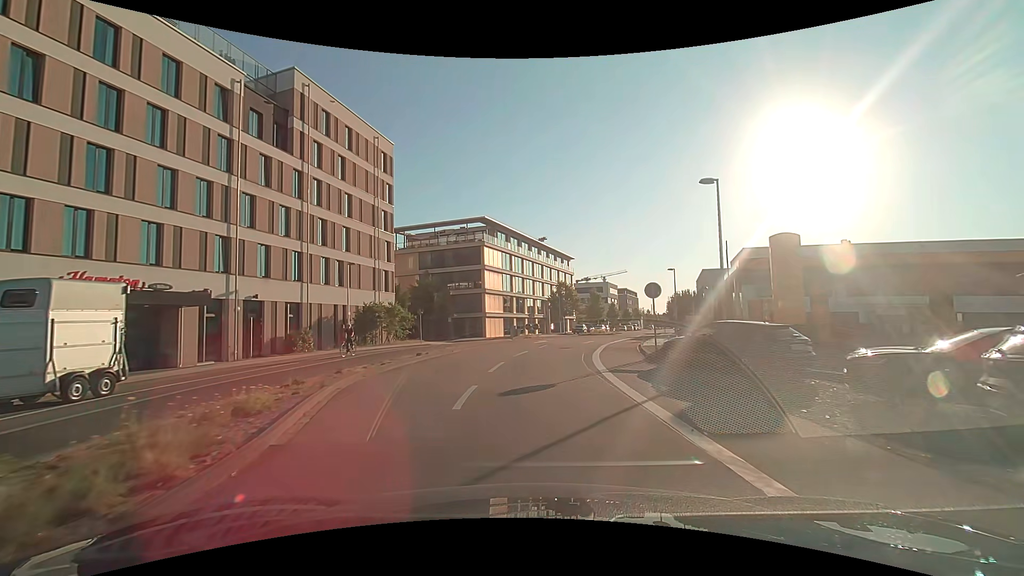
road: residential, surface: asphalt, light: Day
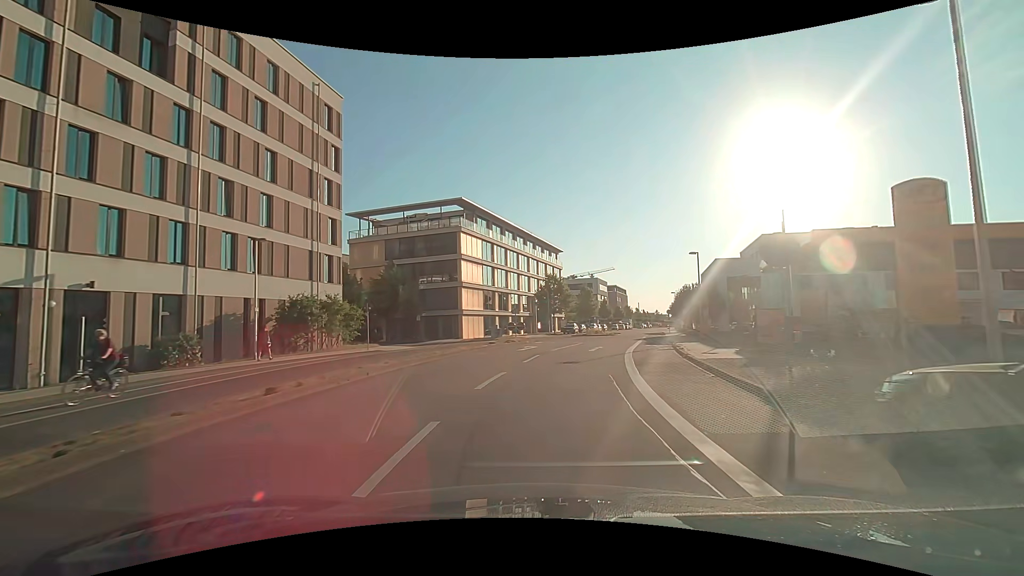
(+0.2, +10.3) m; +2°
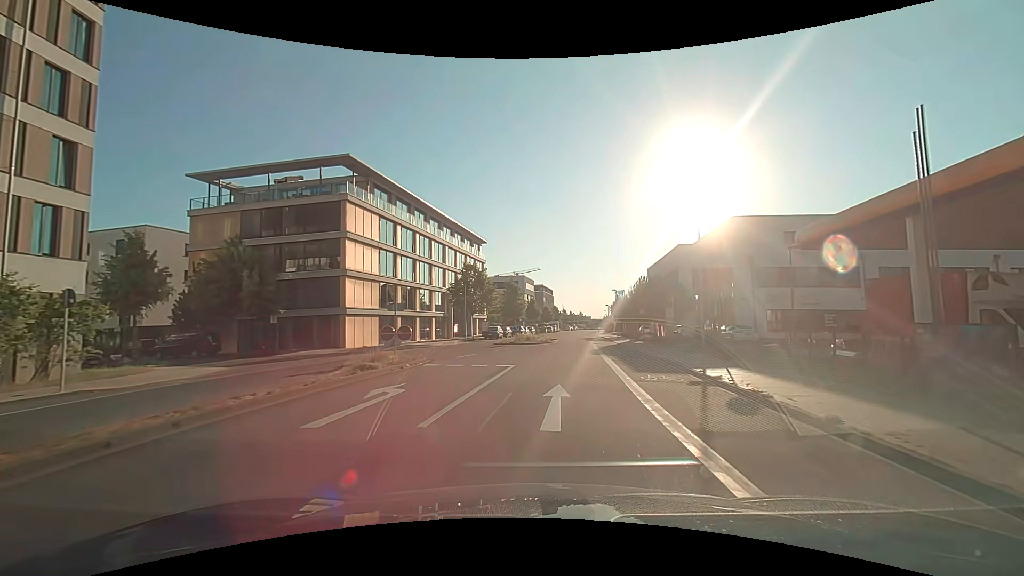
(+1.1, +15.0) m; +9°
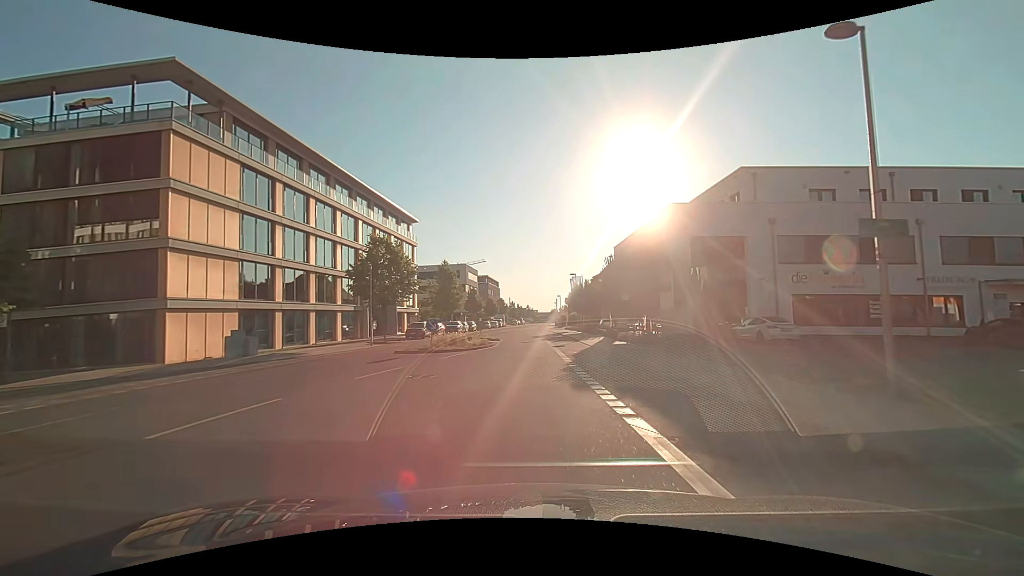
(+0.9, +14.5) m; +6°
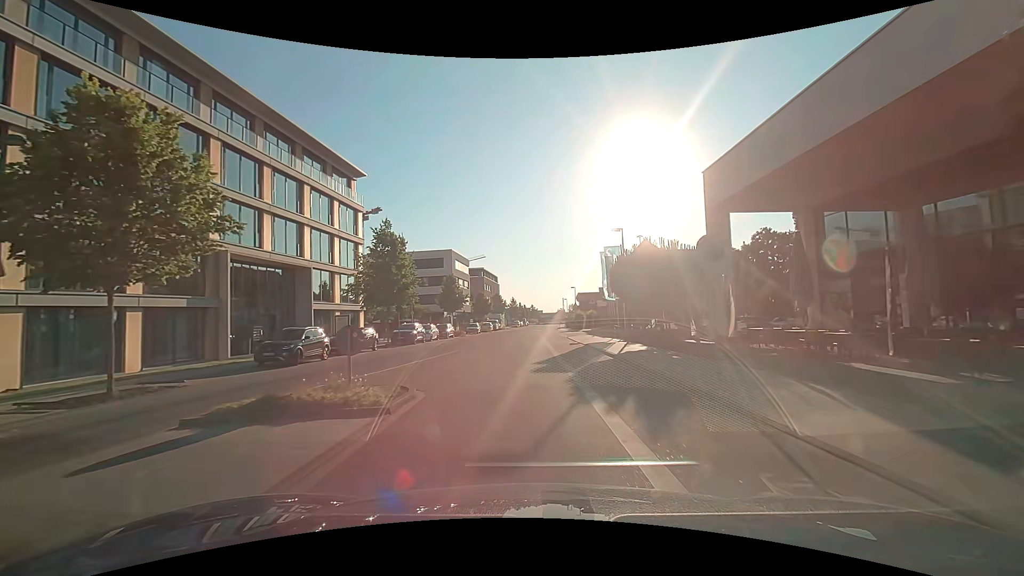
(+0.1, +26.3) m; -1°
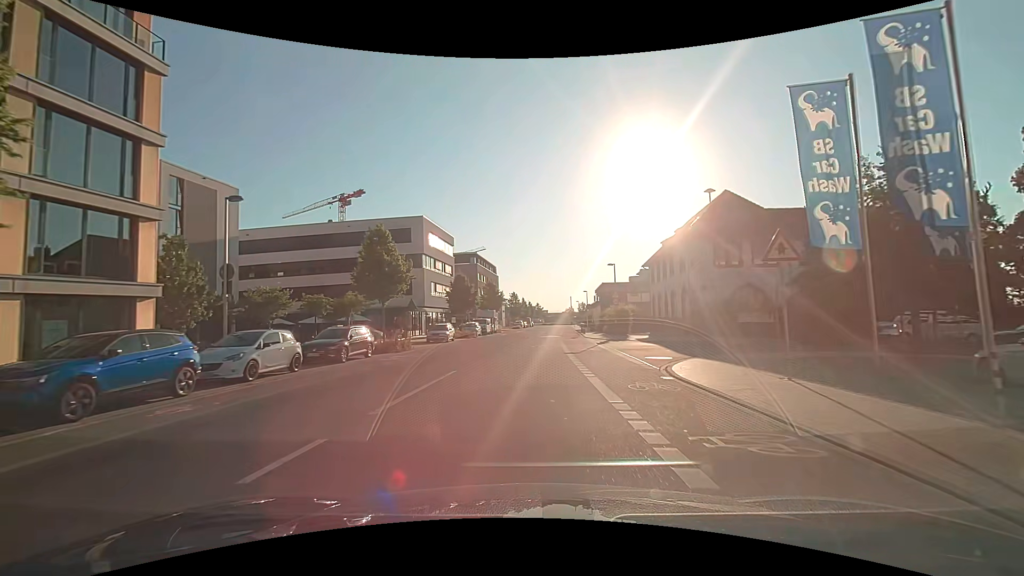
(-0.3, +29.7) m; 0°
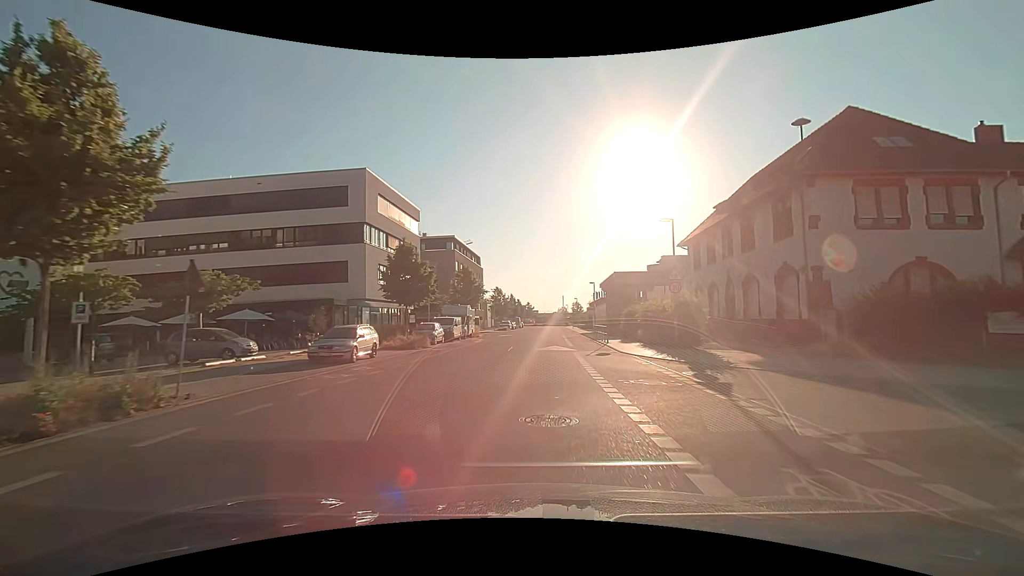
(0.0, +19.7) m; 0°
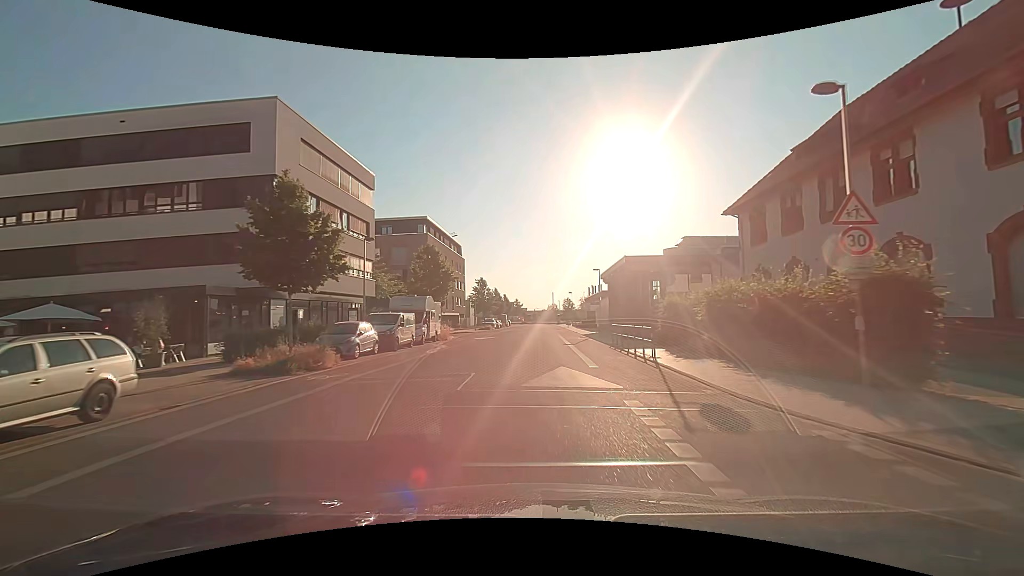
(+0.2, +13.8) m; +2°
(0, +10) (0, +20) (0, +30) (+1, +40) (+1, +50) (+1, +60) (+2, +70) (+2, +80) (+2, +90) (+3, +100) m
